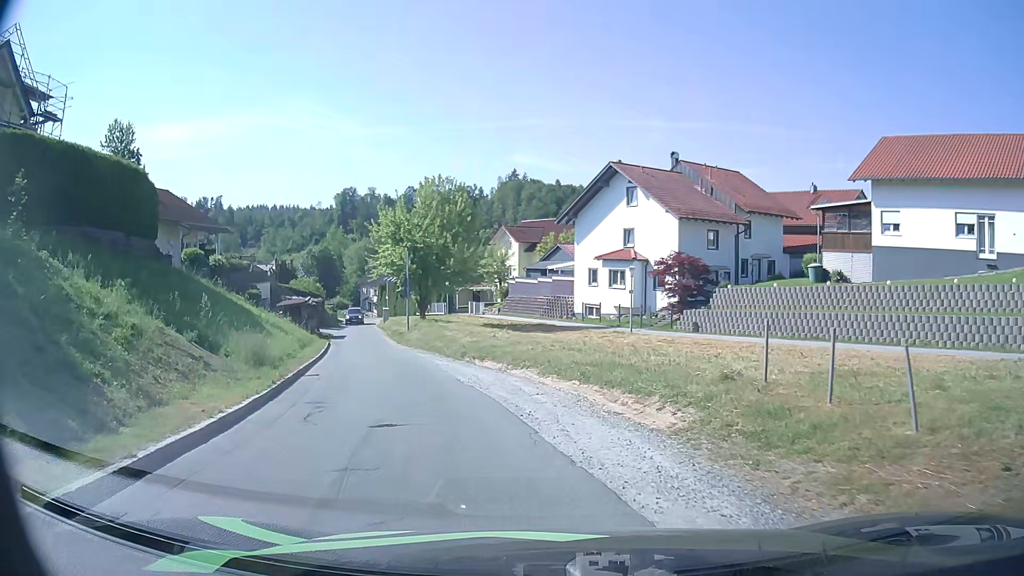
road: residential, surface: asphalt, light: Day
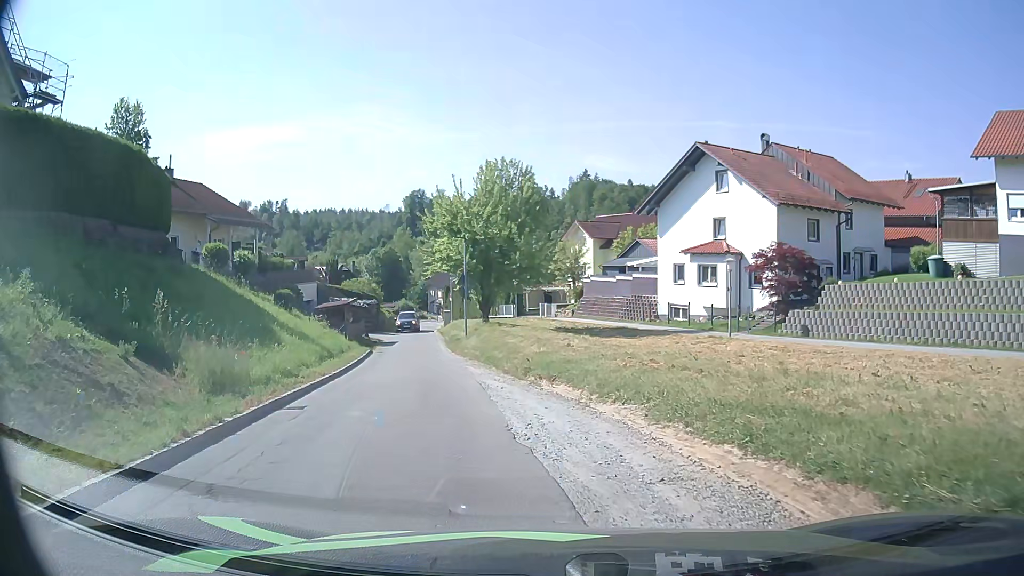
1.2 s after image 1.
(-0.3, +5.8) m; -8°
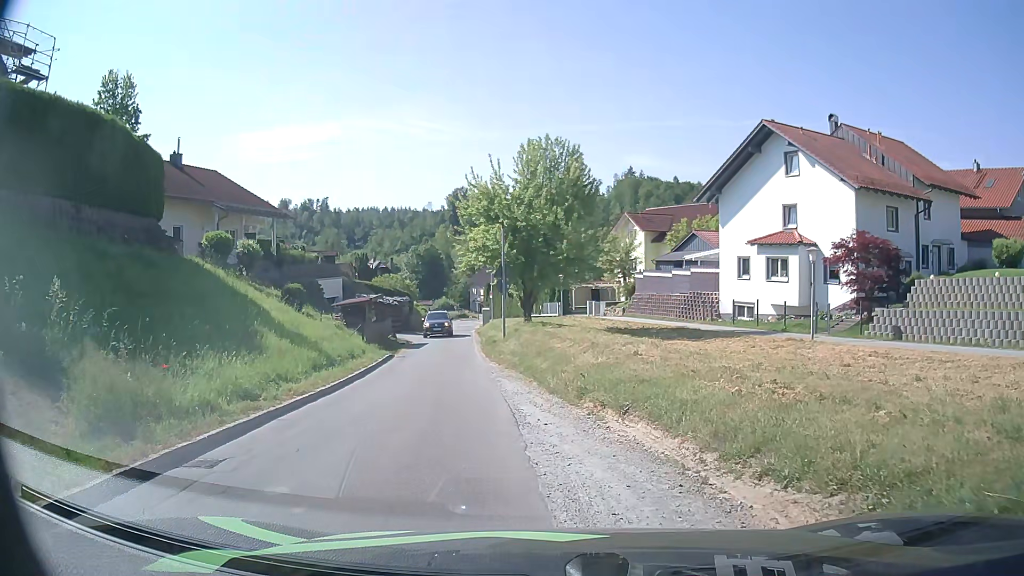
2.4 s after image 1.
(-0.1, +4.7) m; -3°
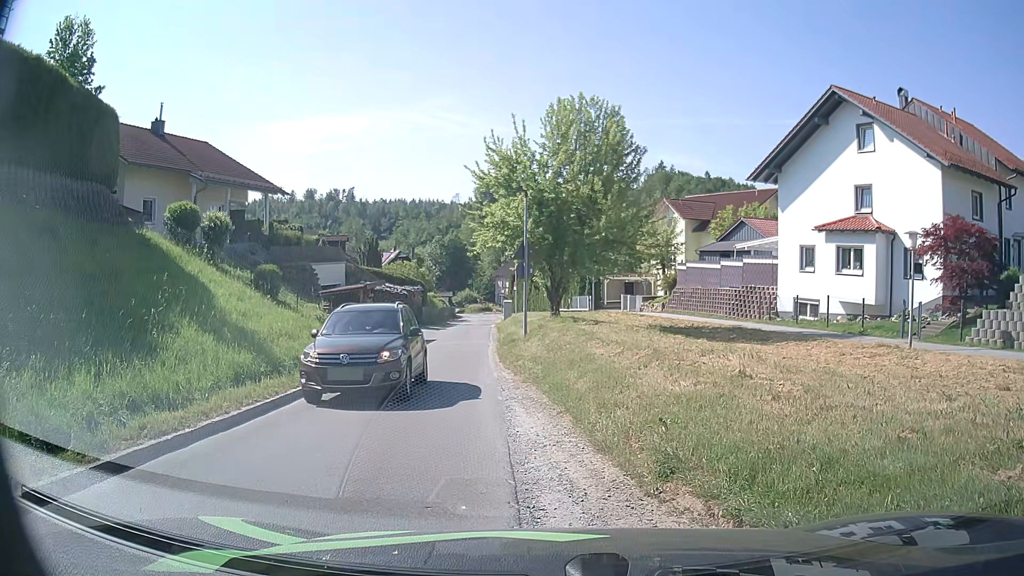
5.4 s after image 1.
(-0.1, +5.6) m; -4°
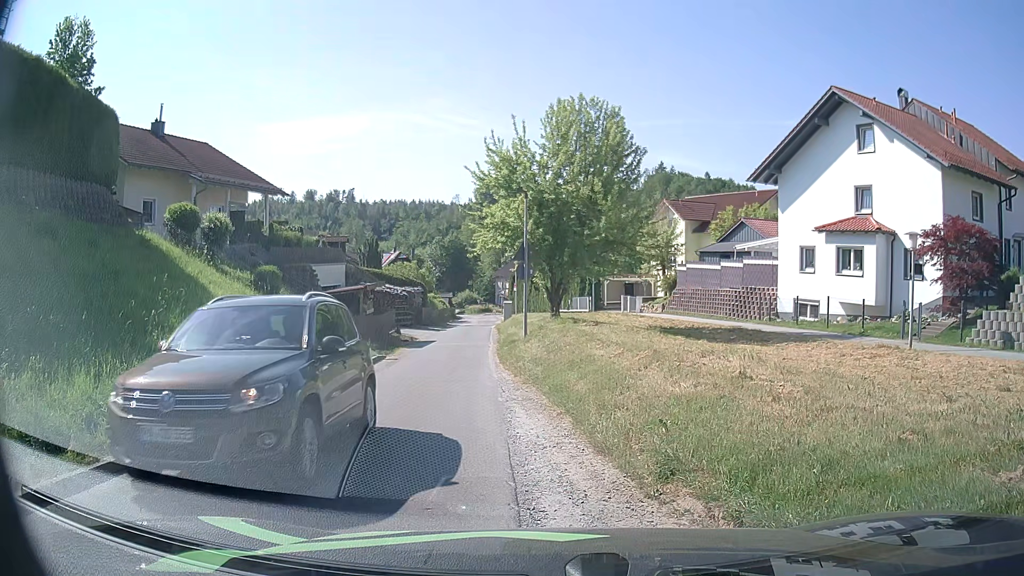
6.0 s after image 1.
(0.0, +0.1) m; 0°
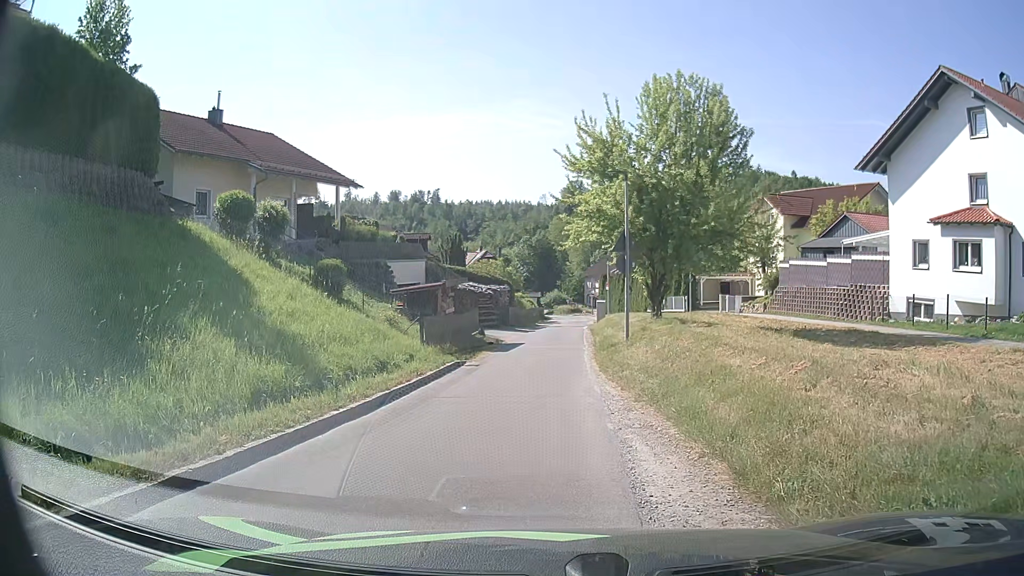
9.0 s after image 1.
(-0.2, +3.0) m; -5°
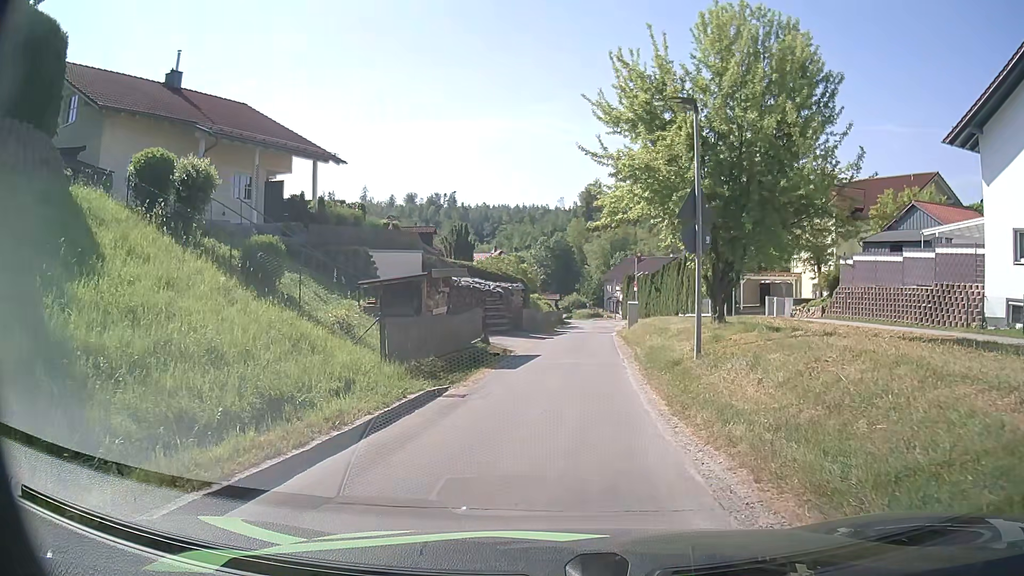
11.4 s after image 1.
(-0.3, +7.0) m; -4°
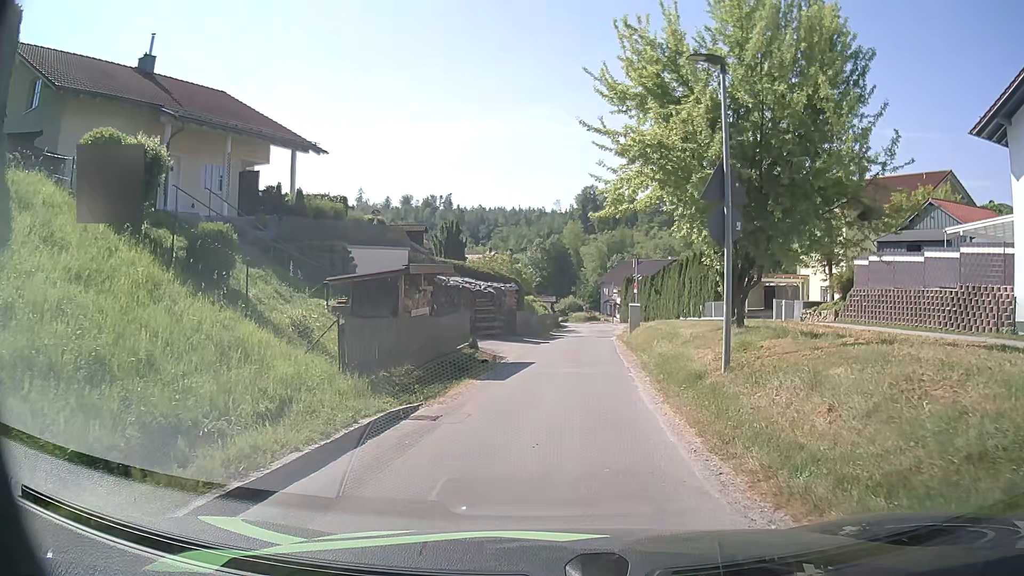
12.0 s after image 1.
(0.0, +2.4) m; +1°
